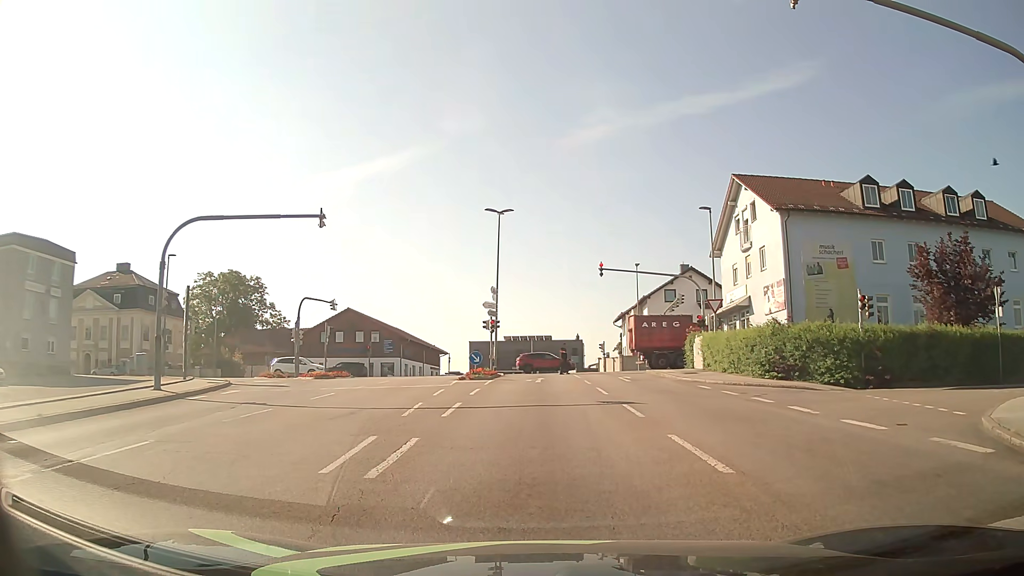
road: tertiary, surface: asphalt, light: Day
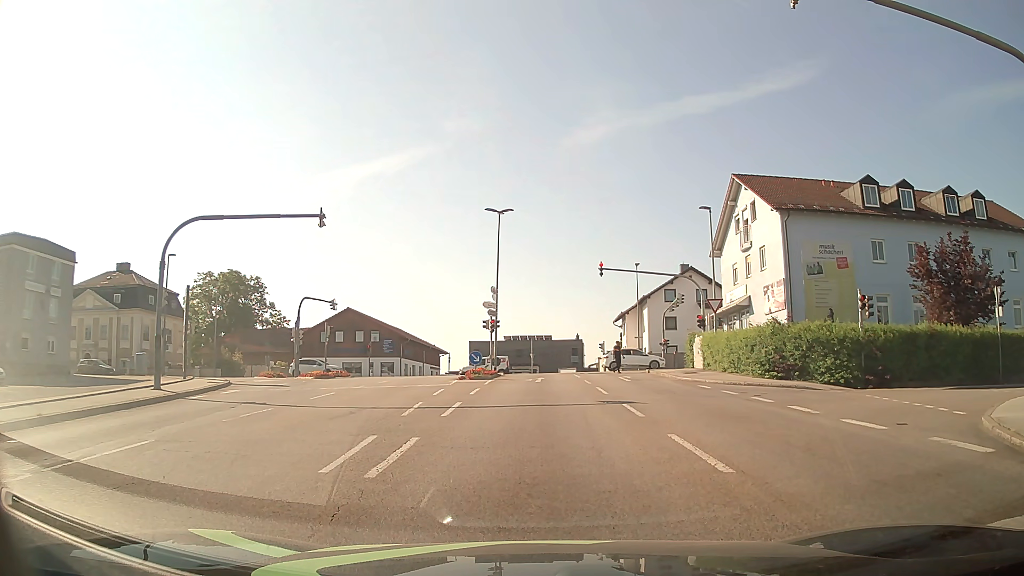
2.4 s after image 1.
(0.0, +0.1) m; 0°
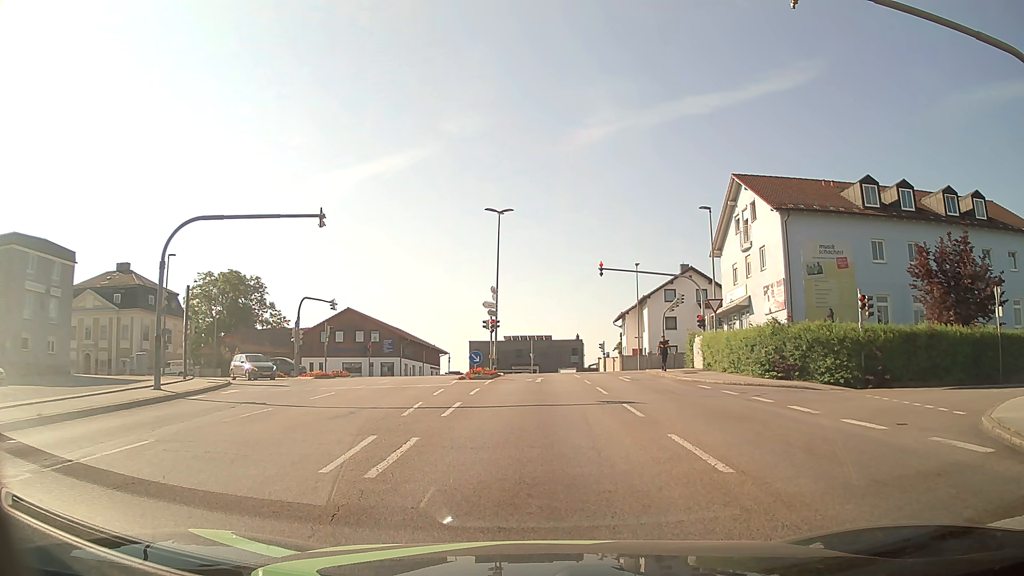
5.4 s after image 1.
(0.0, 0.0) m; 0°
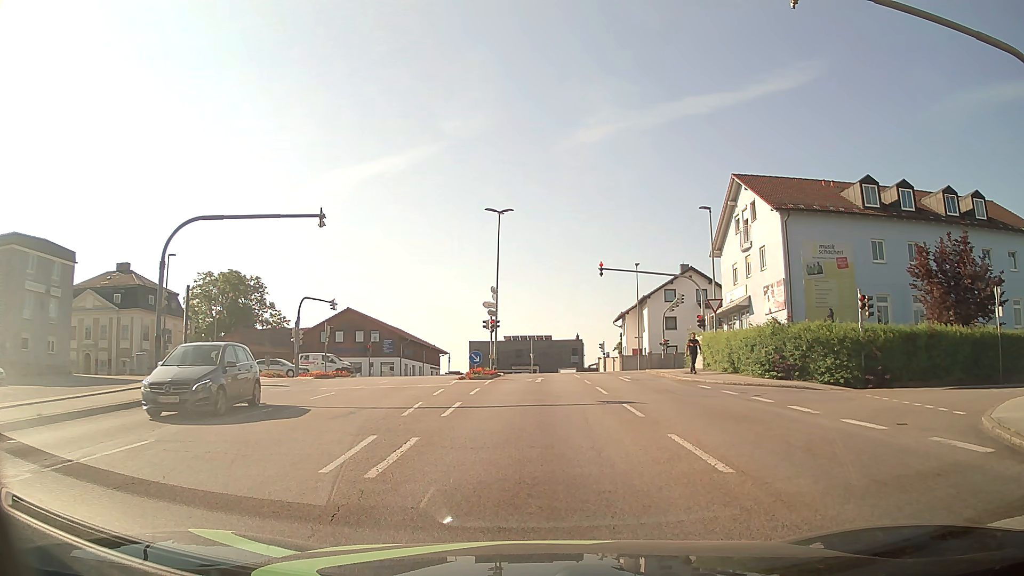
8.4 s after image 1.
(0.0, 0.0) m; 0°
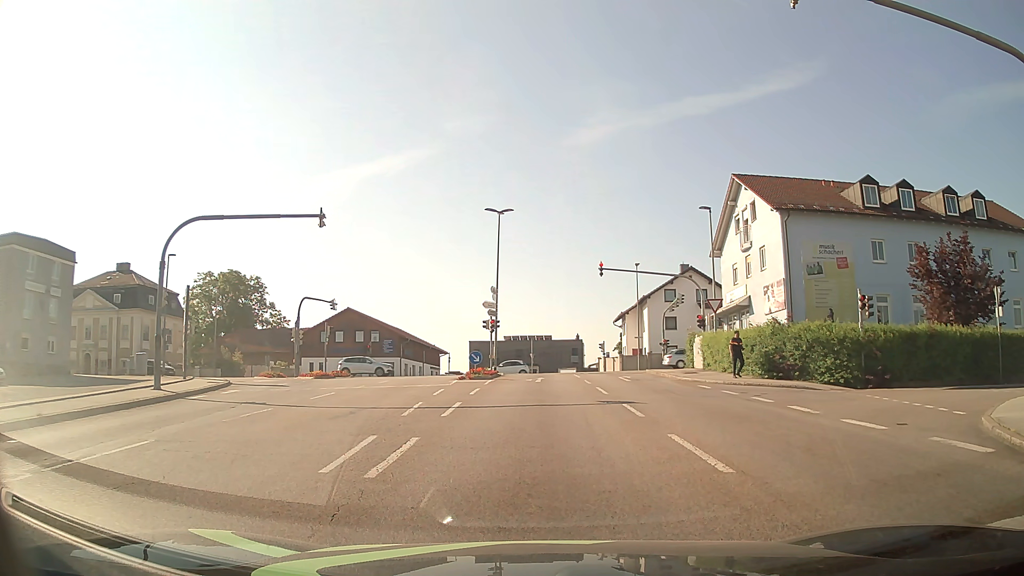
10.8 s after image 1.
(0.0, 0.0) m; 0°
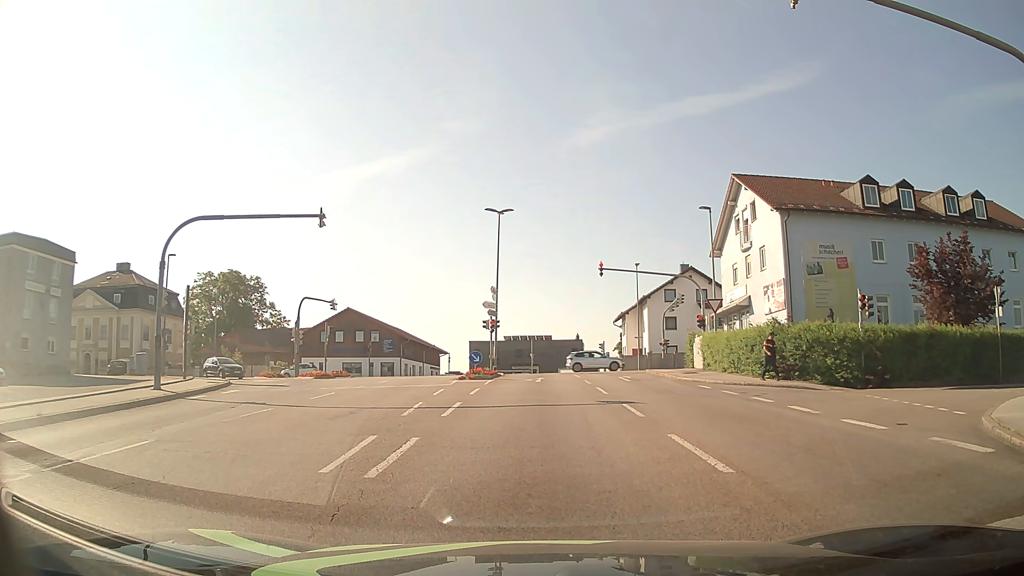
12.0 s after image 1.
(0.0, 0.0) m; 0°
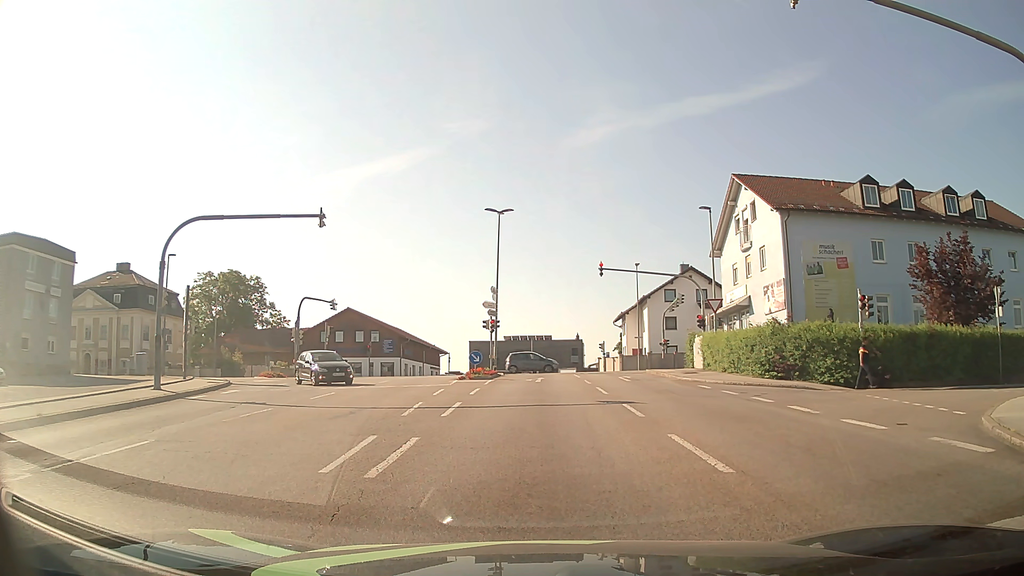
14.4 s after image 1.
(0.0, 0.0) m; 0°
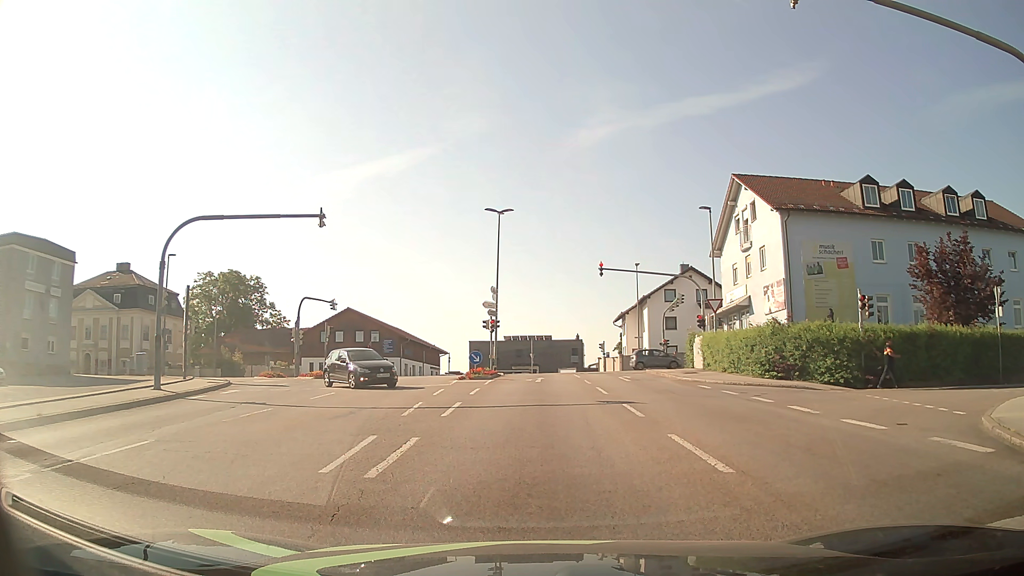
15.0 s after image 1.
(0.0, 0.0) m; 0°
(0, +10) (0, +20) (0, +30) (0, +40) (-1, +50) (-9, +57) (-18, +59) (-28, +60) (-38, +60) (-48, +61) m
